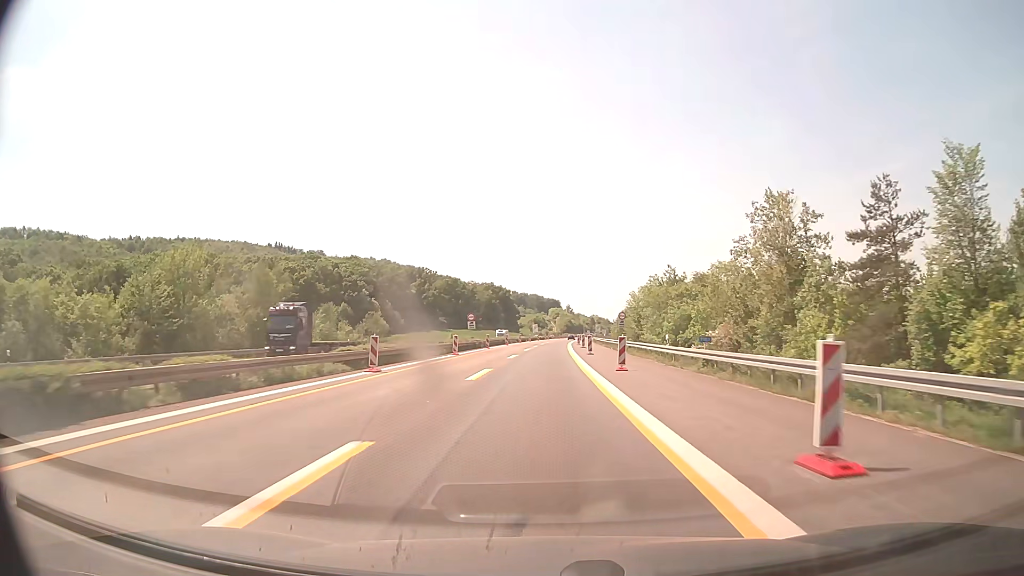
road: motorway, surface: concrete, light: Day
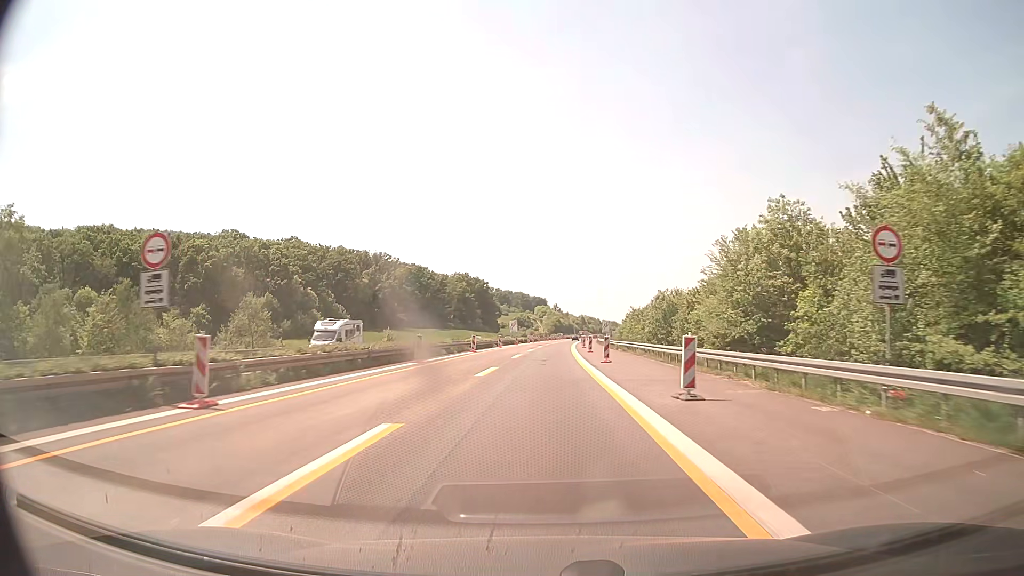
(+0.5, +52.2) m; +1°
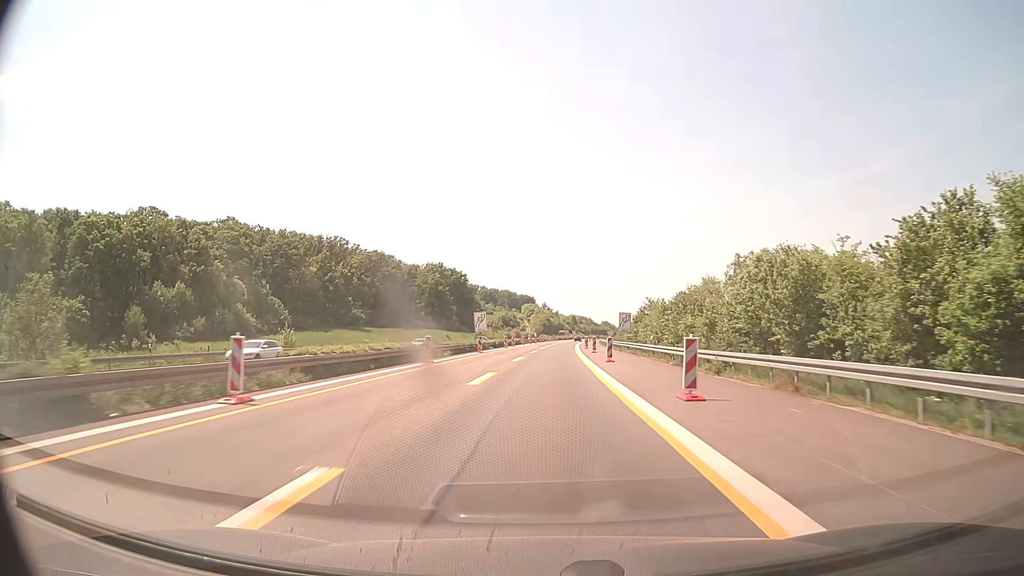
(+0.3, +39.1) m; +1°
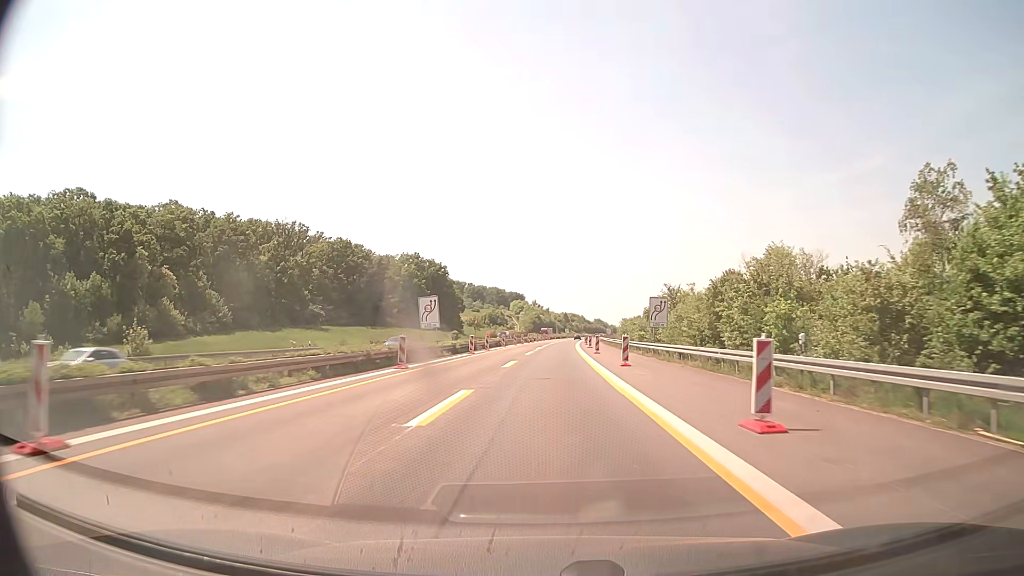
(+0.2, +26.1) m; +1°
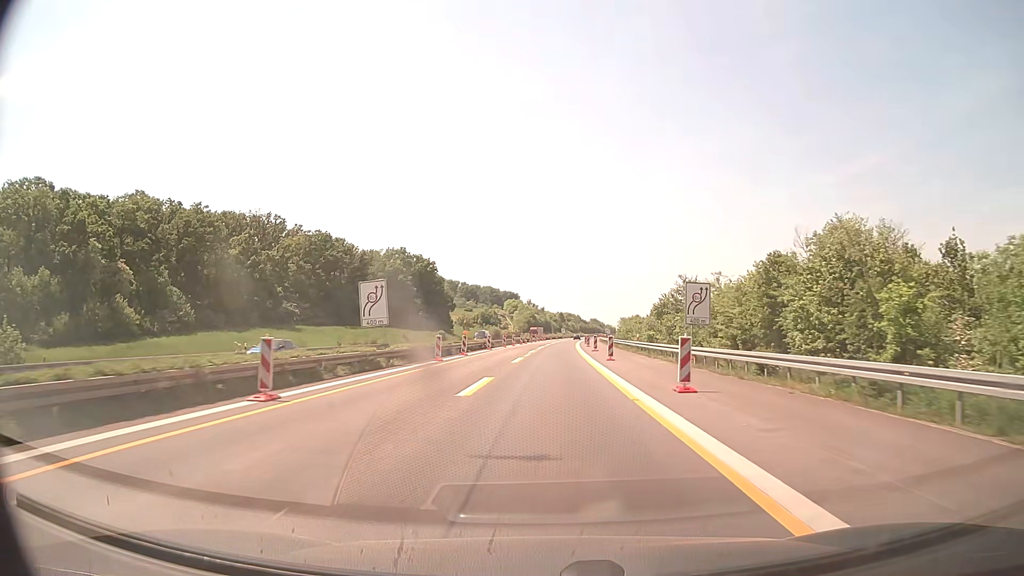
(0.0, +13.0) m; 0°
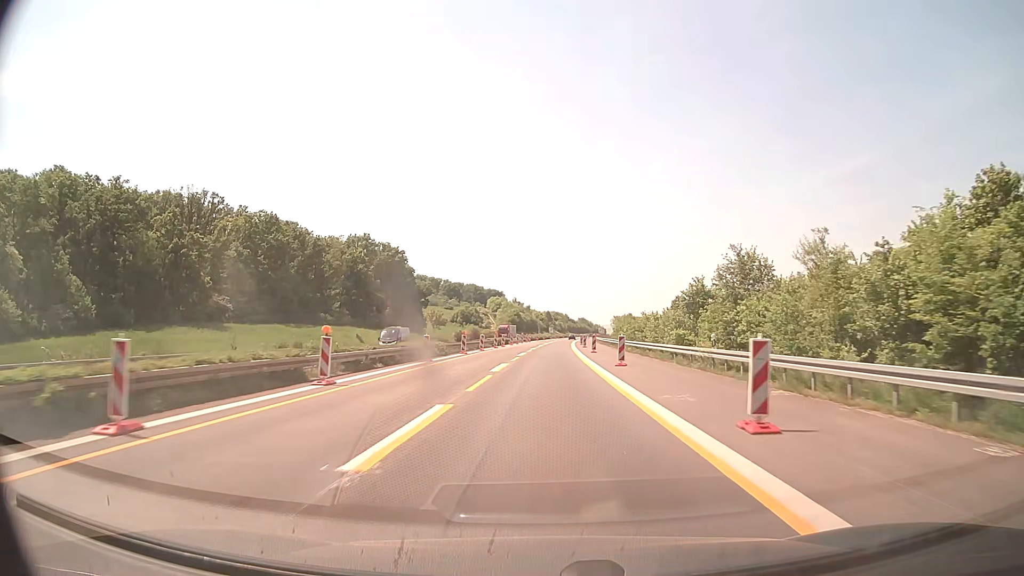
(+0.3, +26.1) m; +1°
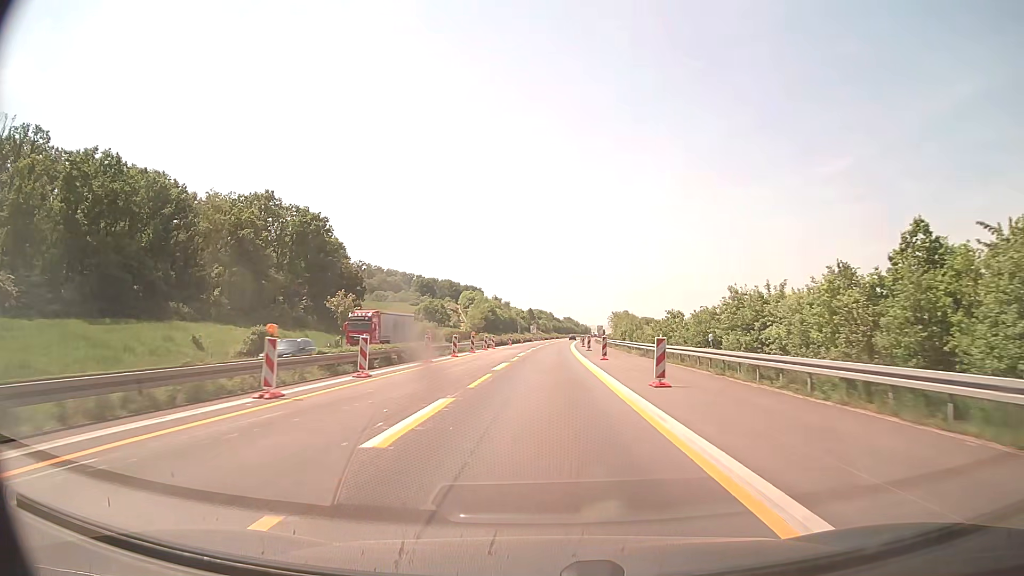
(+0.7, +52.2) m; +1°
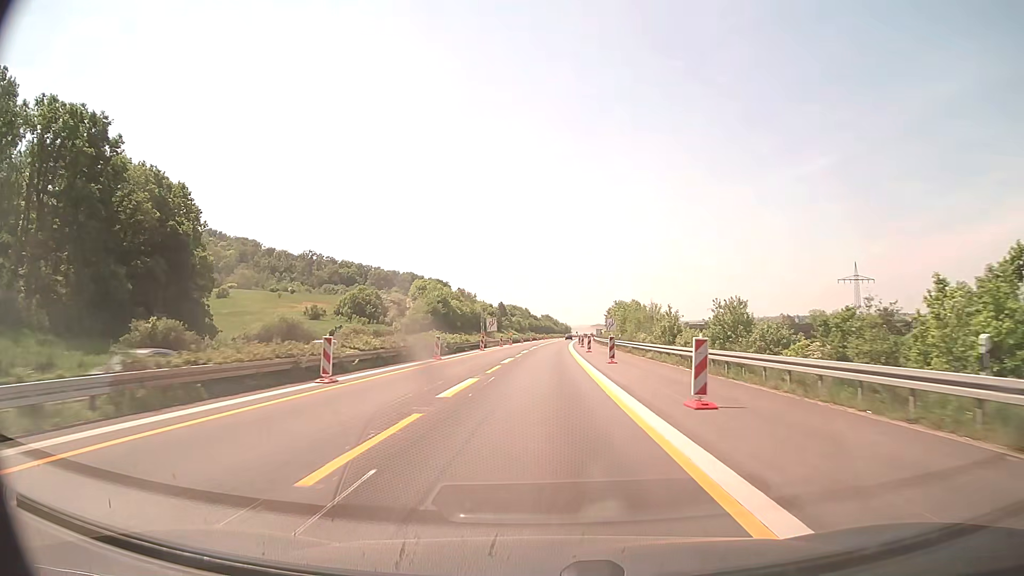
(+1.1, +65.2) m; +2°
(0, +10) (0, +20) (0, +30) (0, +40) (+1, +50) (+1, +60) (+1, +70) (+2, +80) (+2, +90) (+2, +100) m
